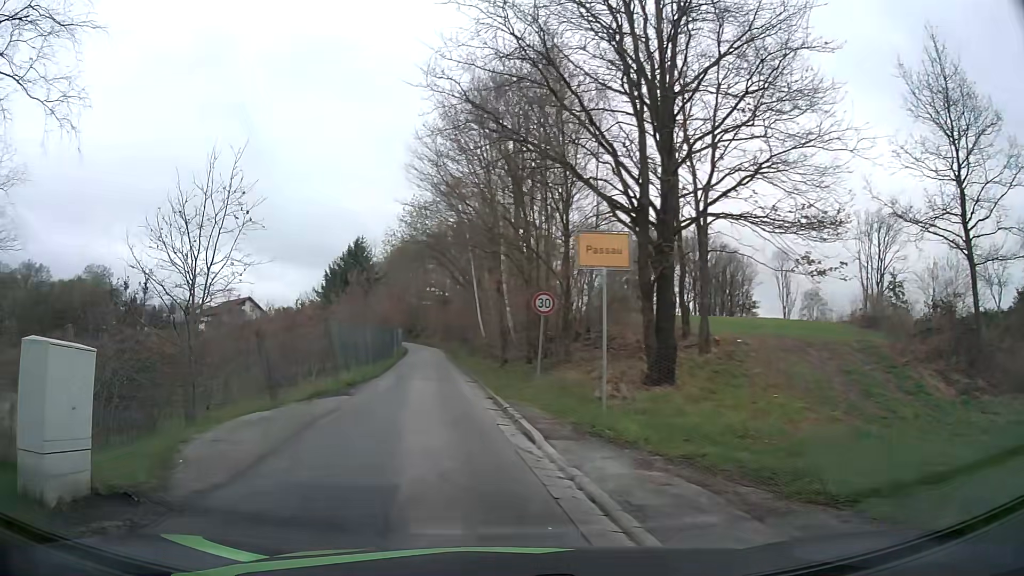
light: Day
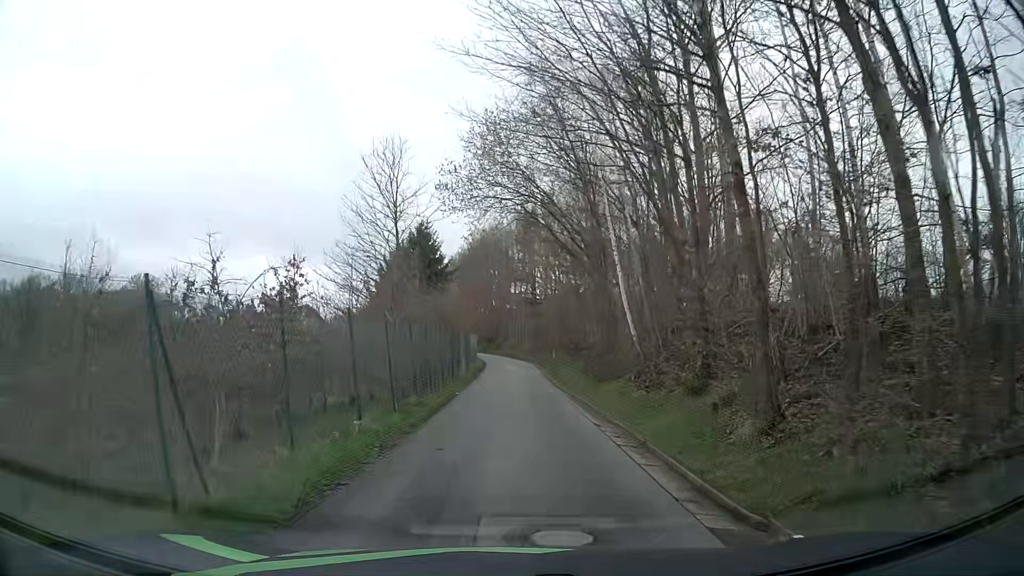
(-2.3, +18.6) m; -8°
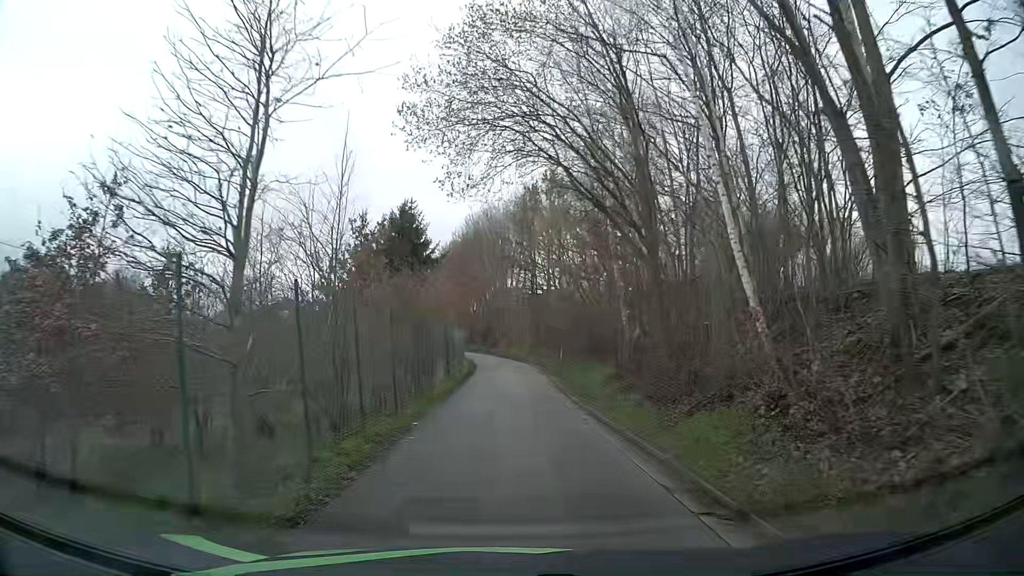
(0.0, +8.8) m; 0°
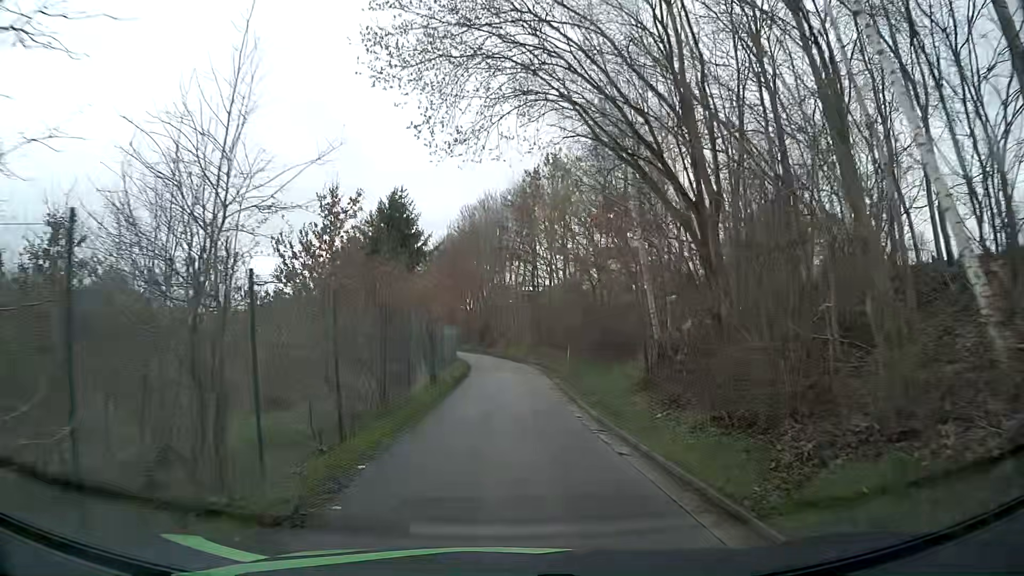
(0.0, +4.4) m; 0°
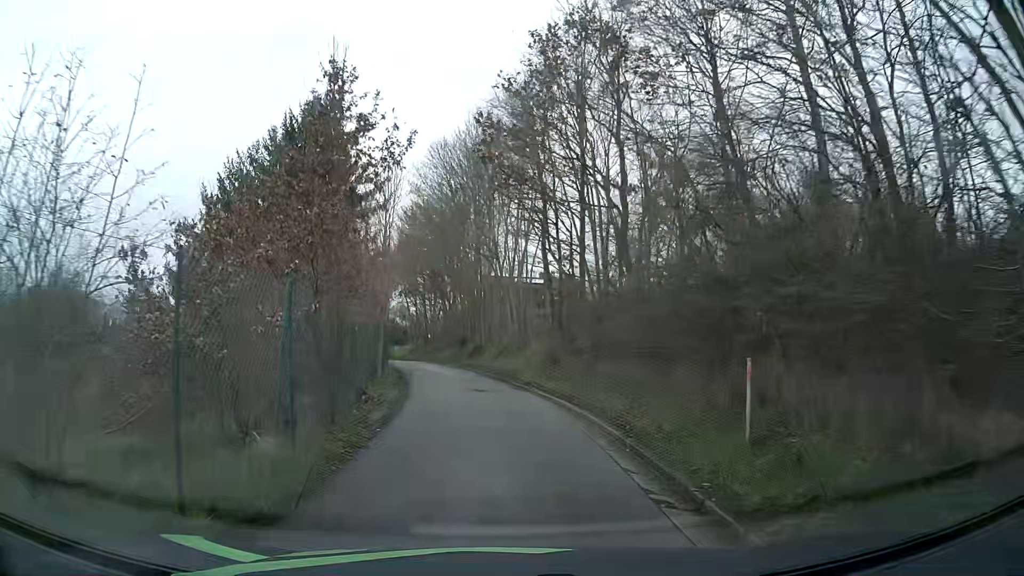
(+0.4, +22.0) m; +1°
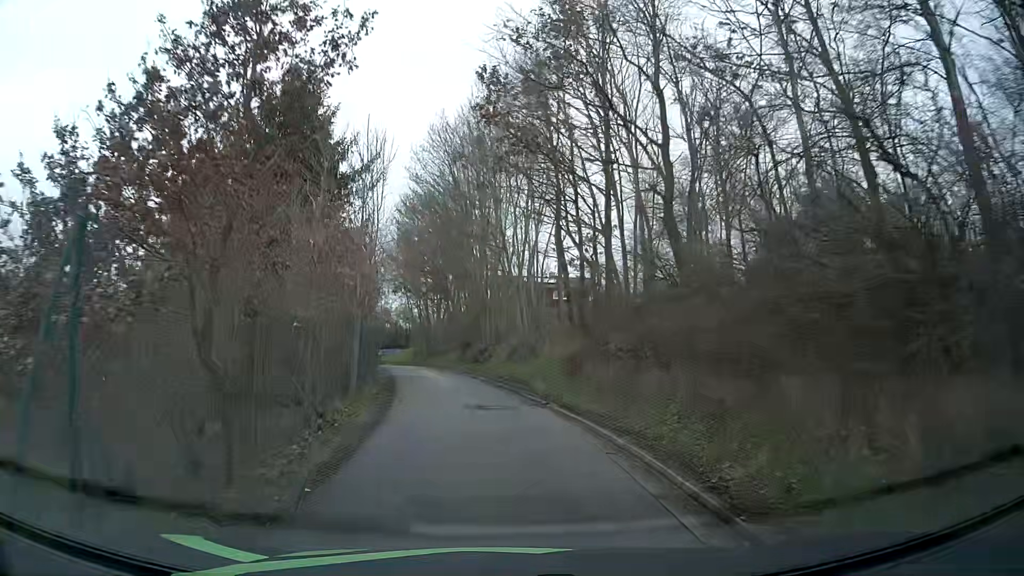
(0.0, +4.2) m; -1°
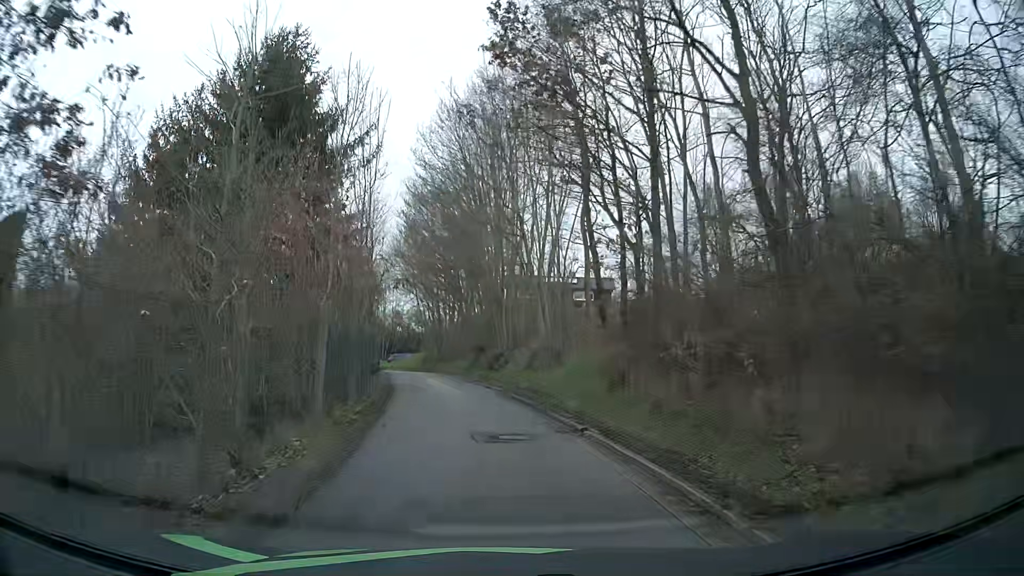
(0.0, +4.2) m; -1°
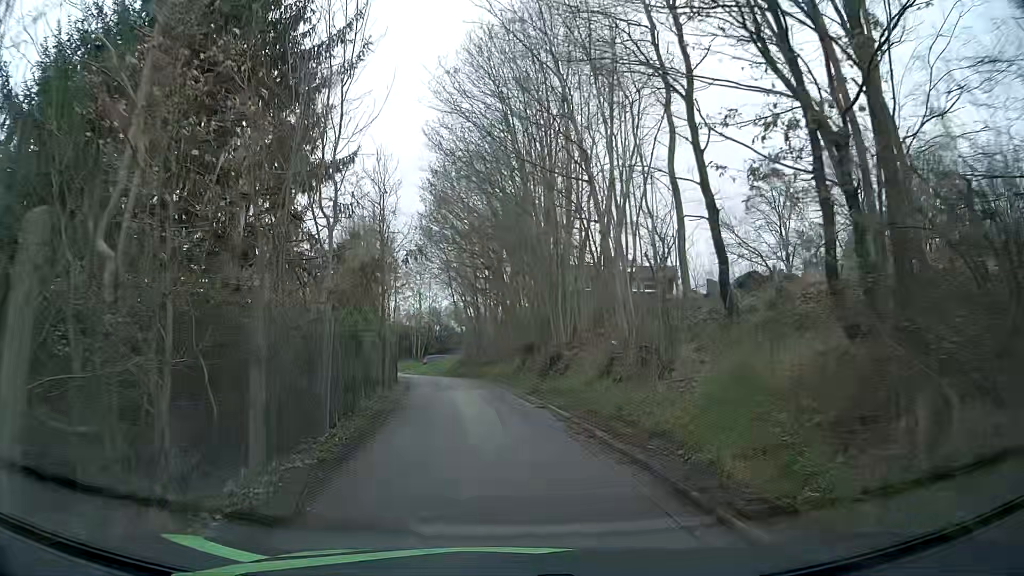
(-0.3, +8.2) m; -4°
(0, +10) (-1, +20) (-2, +30) (-5, +40) (-8, +49) (-12, +58) (-16, +67) (-21, +76) (-25, +85) (-29, +94) m
